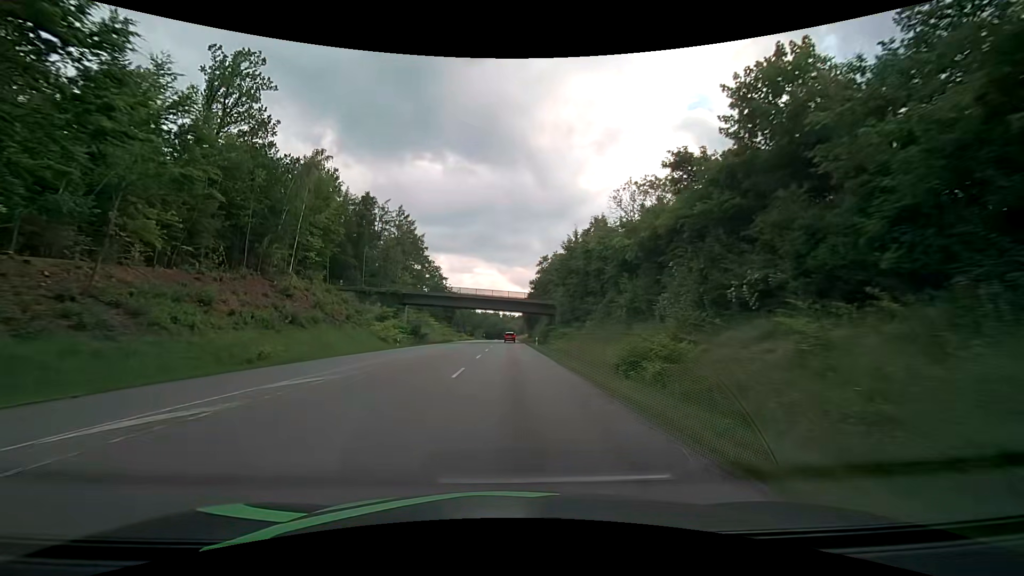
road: secondary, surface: asphalt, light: Day
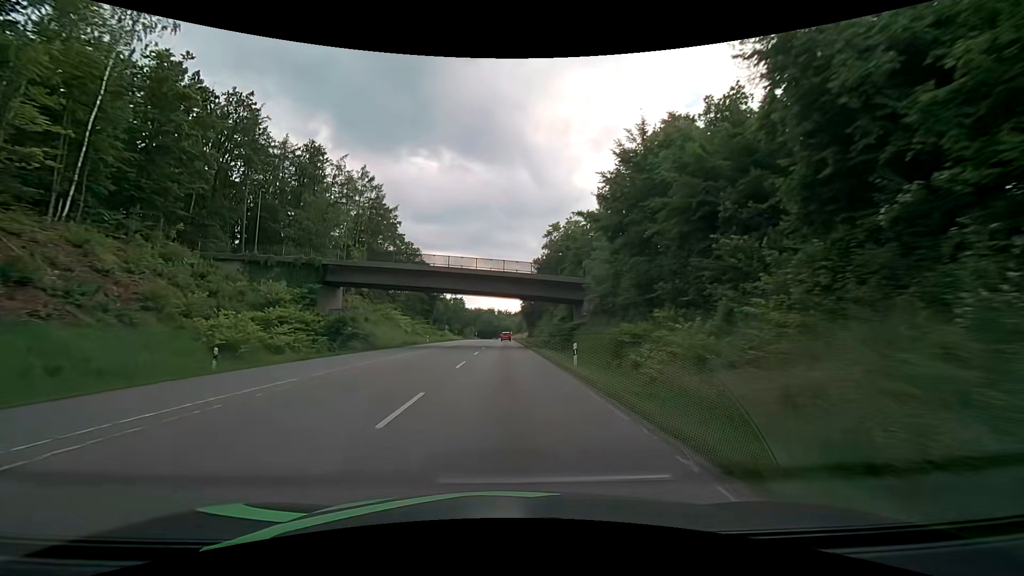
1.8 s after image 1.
(+0.3, +31.2) m; +1°
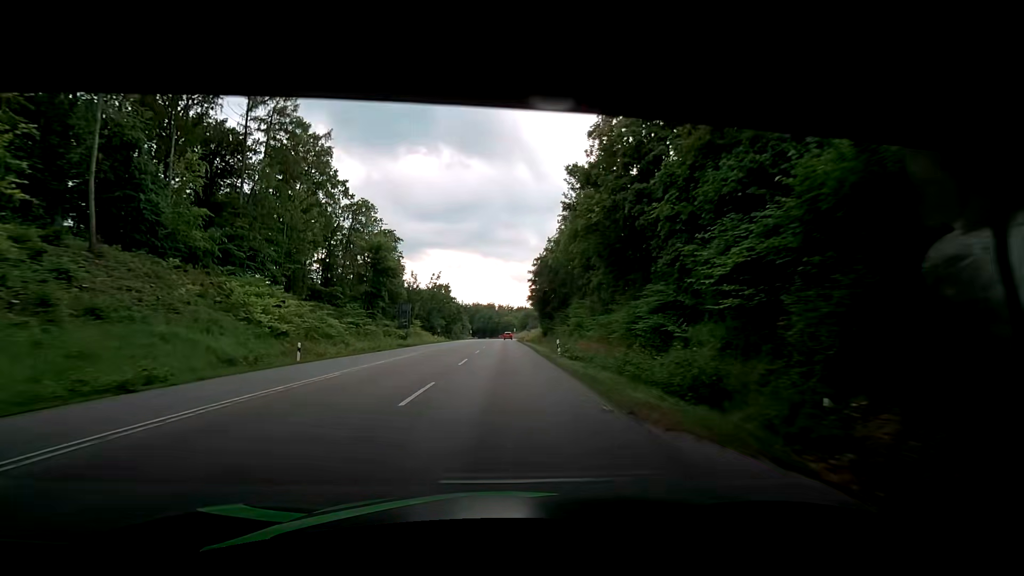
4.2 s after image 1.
(-0.3, +44.4) m; -1°
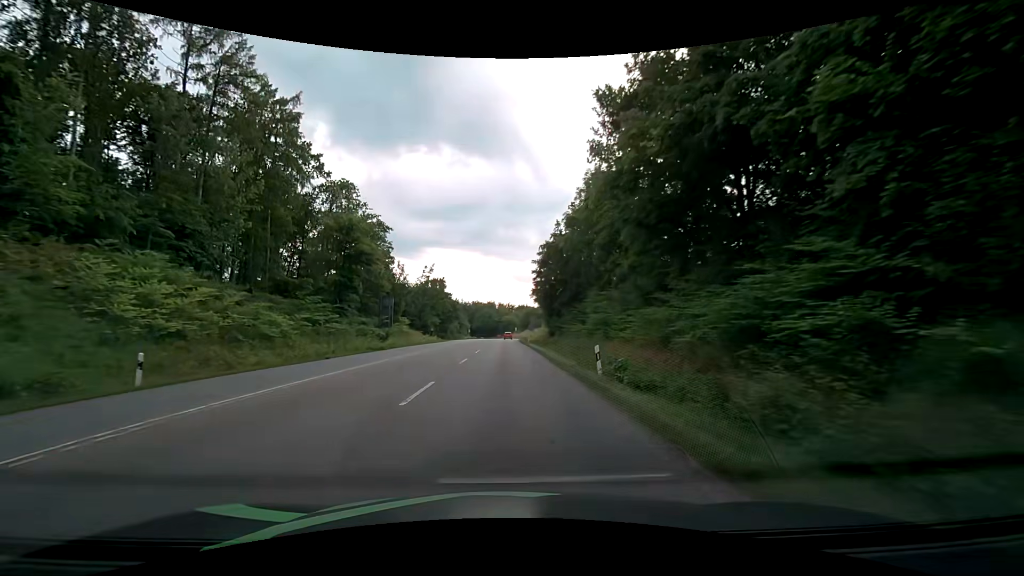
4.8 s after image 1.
(0.0, +11.5) m; +1°
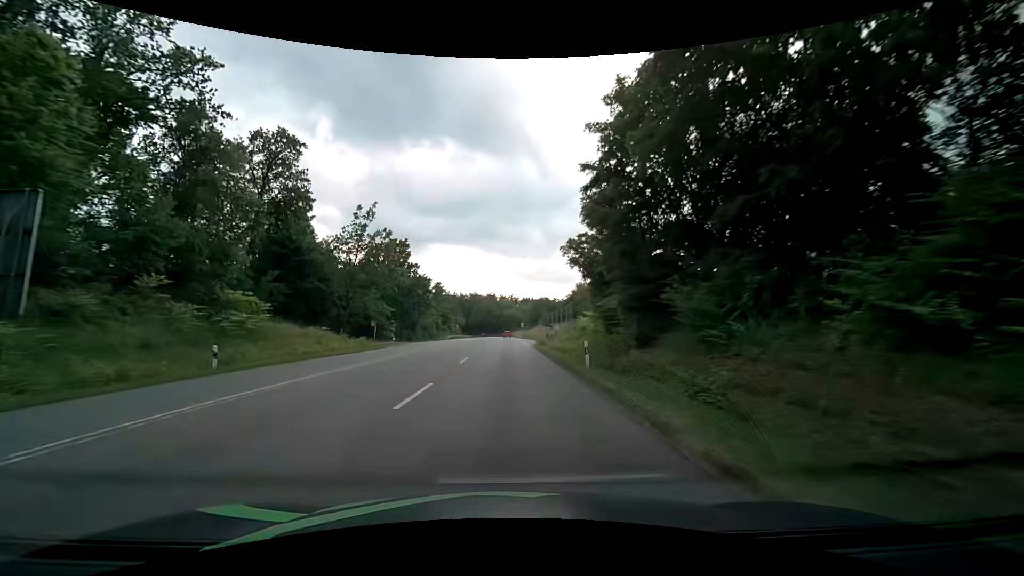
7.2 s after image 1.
(-0.4, +46.6) m; -1°
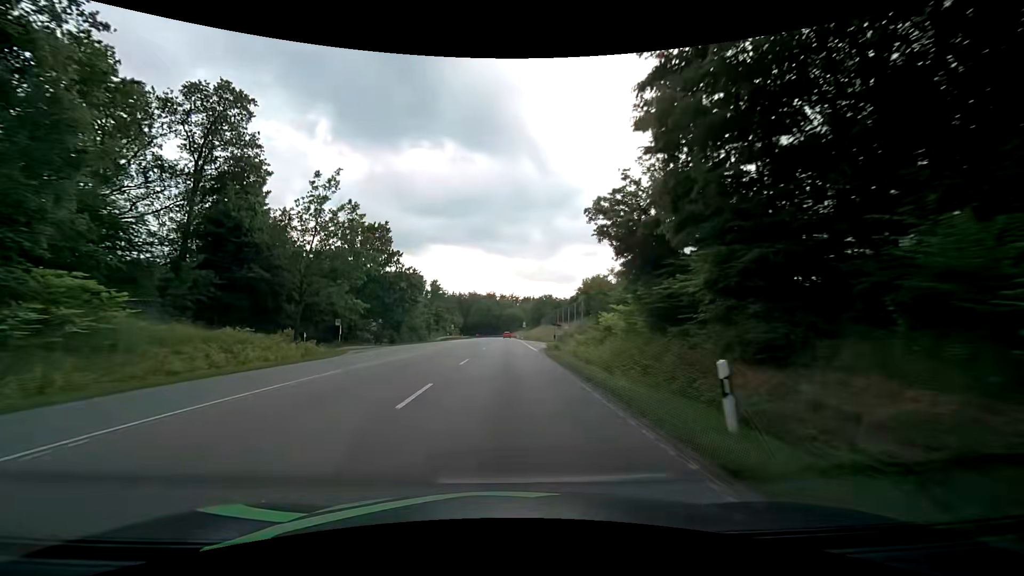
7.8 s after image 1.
(0.0, +11.8) m; 0°
